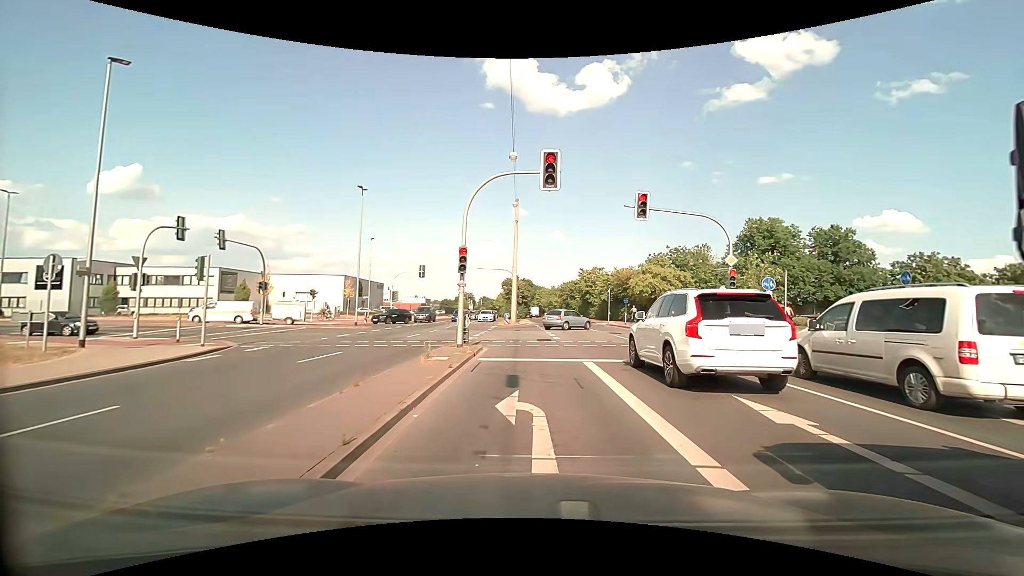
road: secondary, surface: asphalt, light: Day
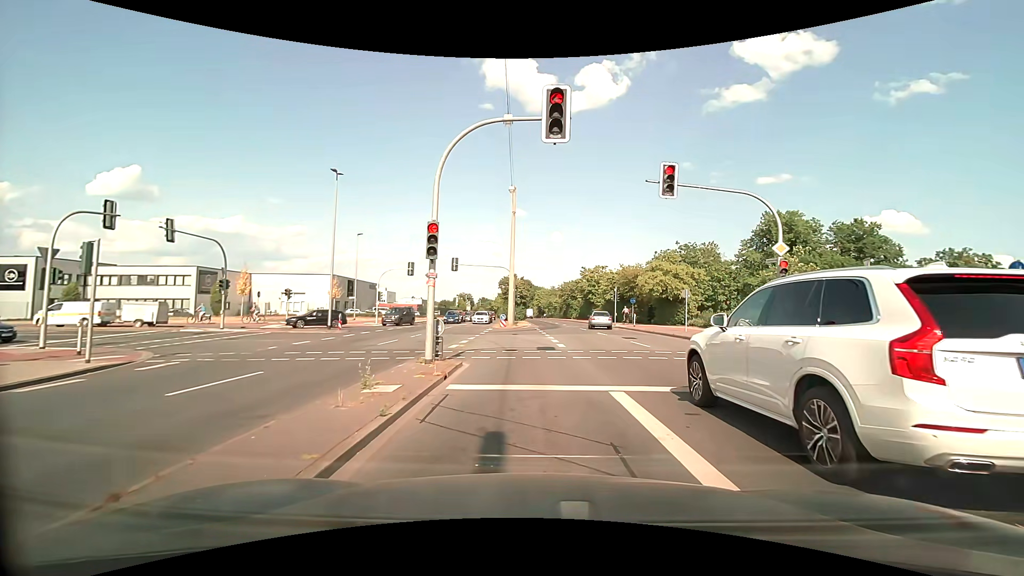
(0.0, +4.6) m; 0°
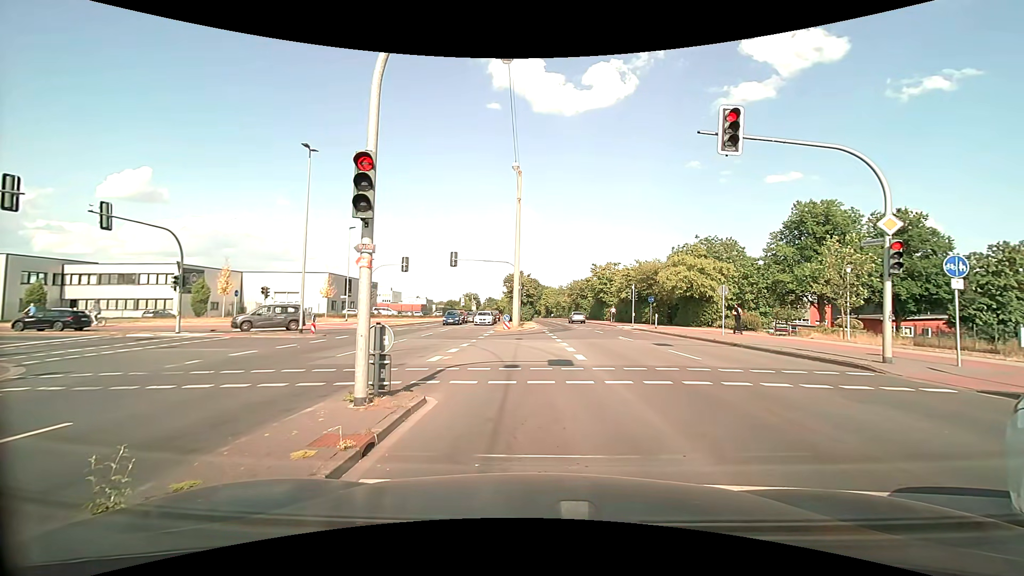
(0.0, +4.8) m; -2°
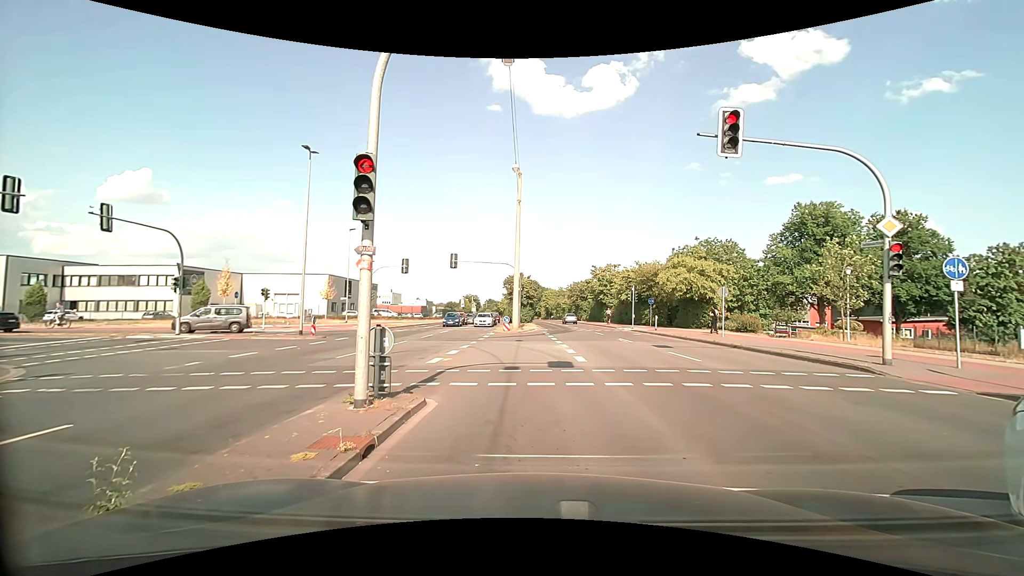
(0.0, 0.0) m; 0°
